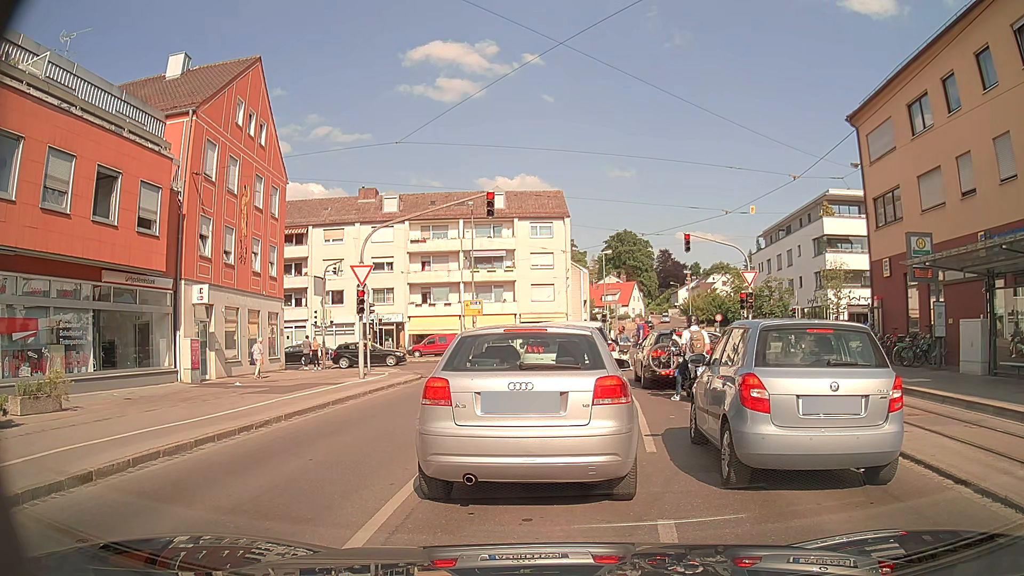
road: tertiary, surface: asphalt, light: Day
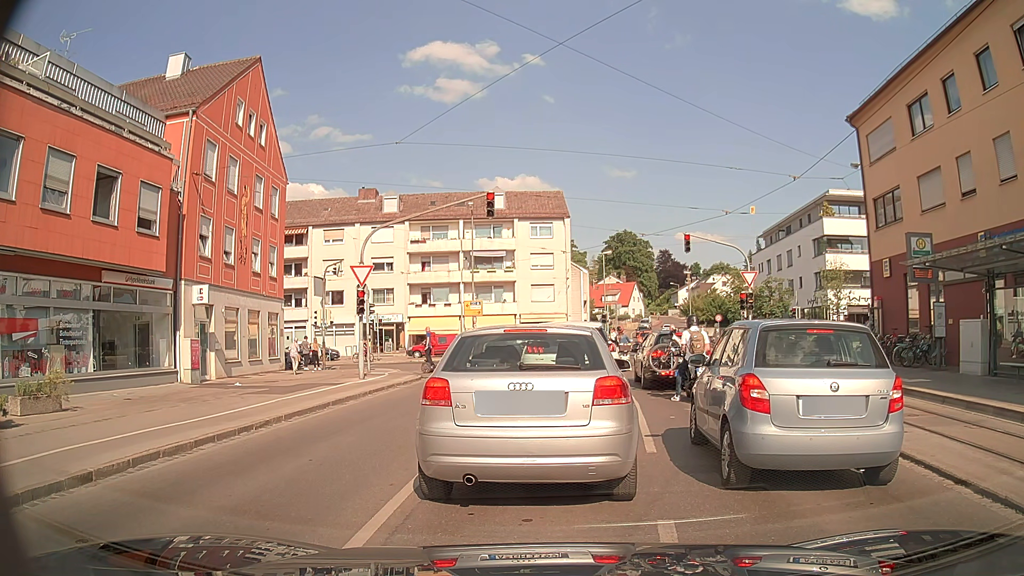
(0.0, 0.0) m; 0°
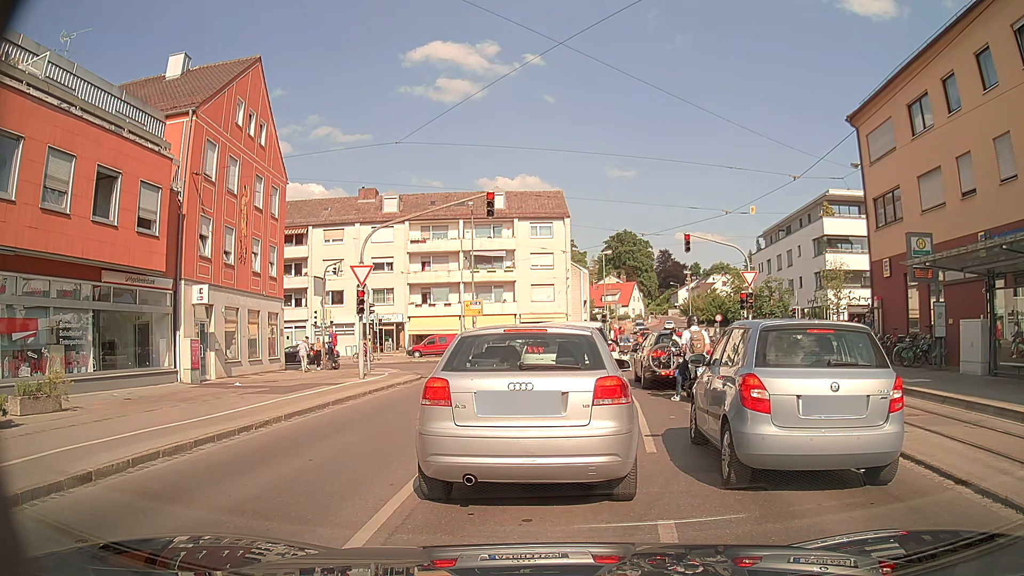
(0.0, 0.0) m; 0°
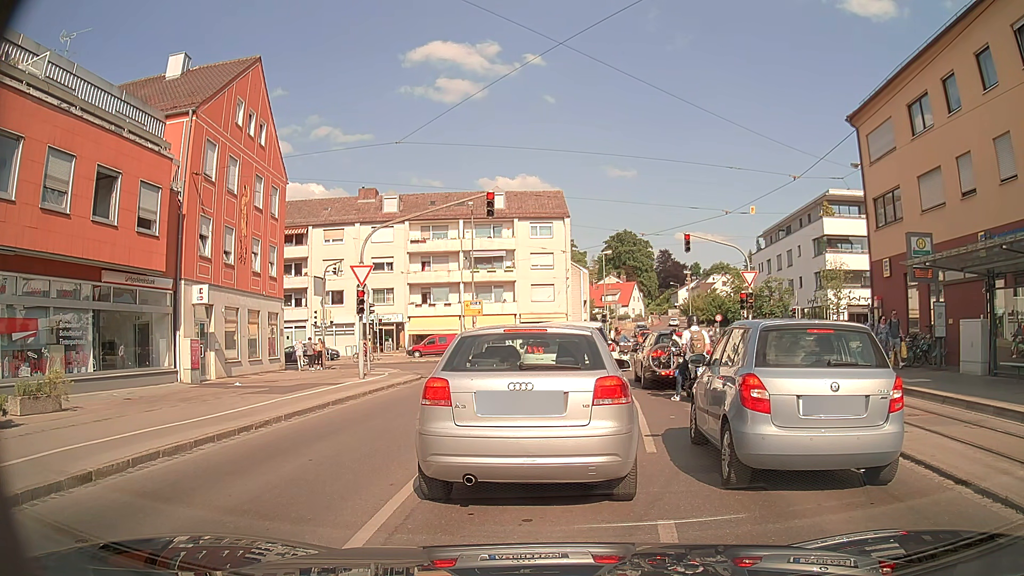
(0.0, 0.0) m; 0°
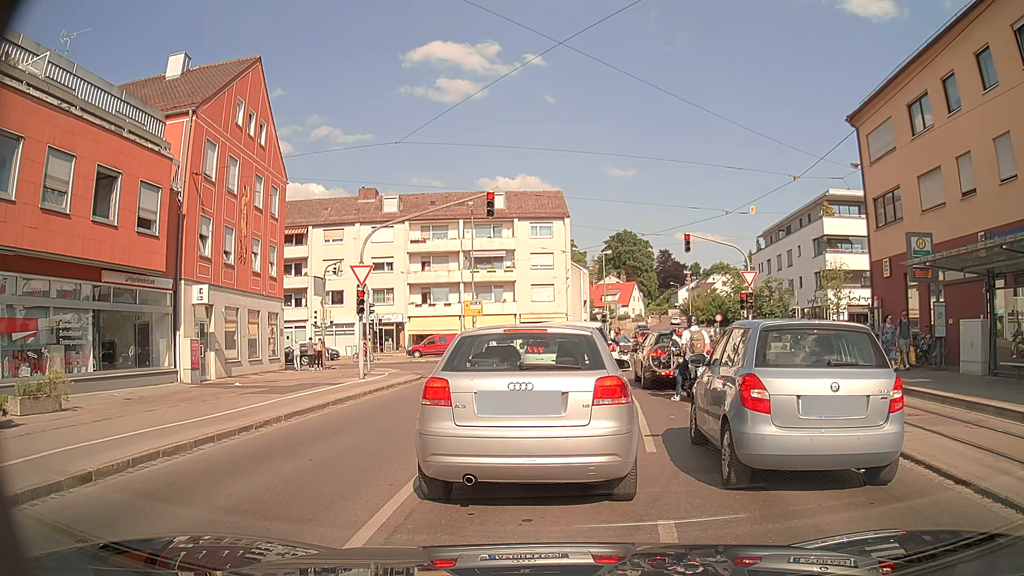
(0.0, 0.0) m; 0°
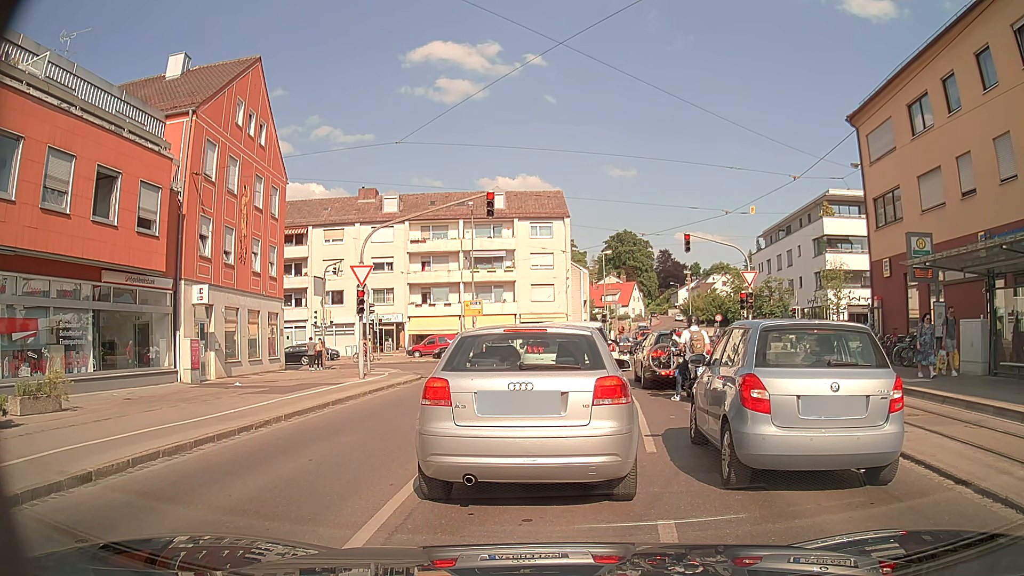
(0.0, 0.0) m; 0°
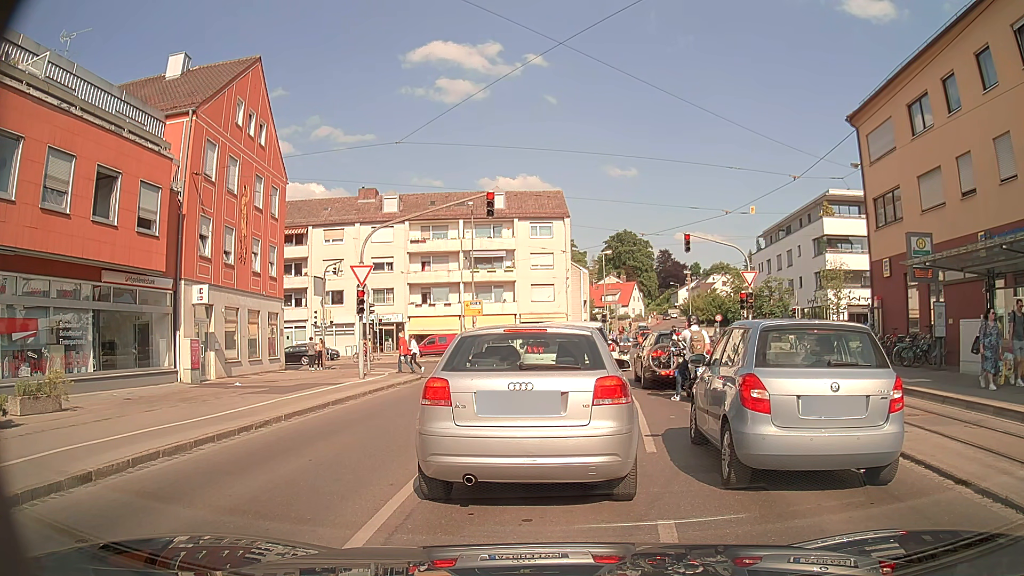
(0.0, 0.0) m; 0°
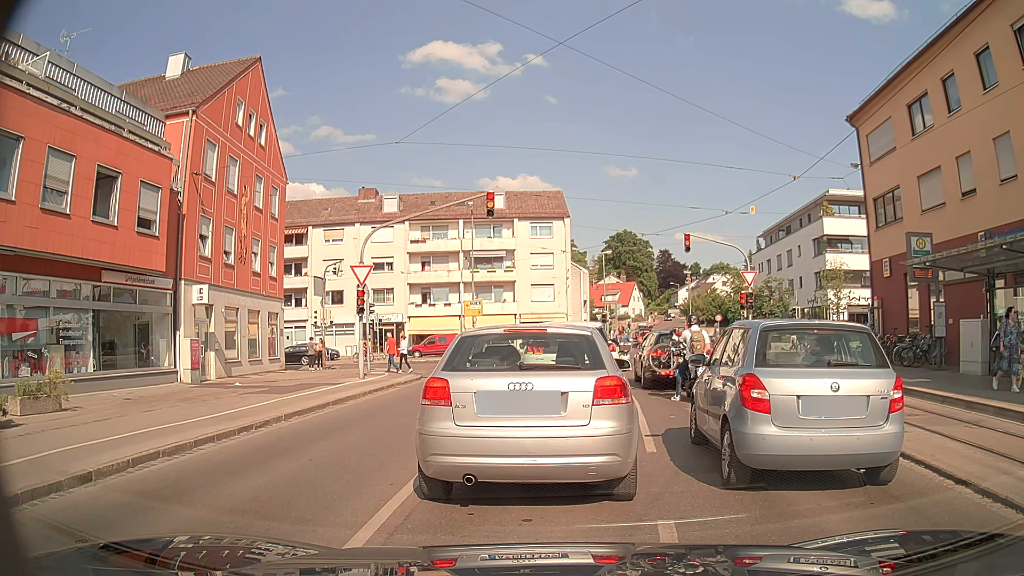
(0.0, 0.0) m; 0°
(0, +10) (0, +20) (0, +30) (-2, +39) (-11, +45) (-21, +45) (-31, +44) (-40, +43) (-50, +41) (-60, +39) m
